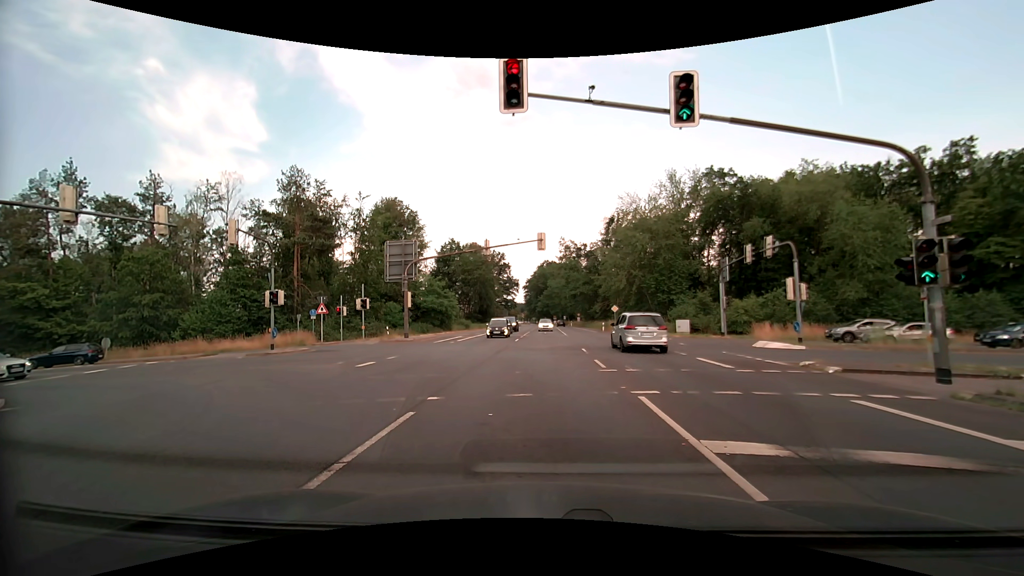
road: primary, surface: asphalt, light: Day
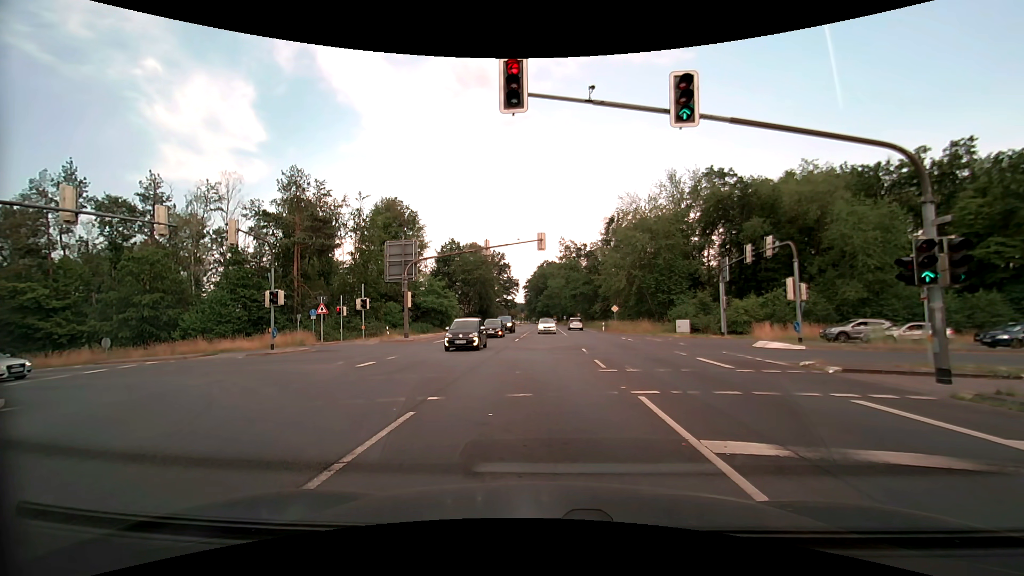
(0.0, 0.0) m; 0°
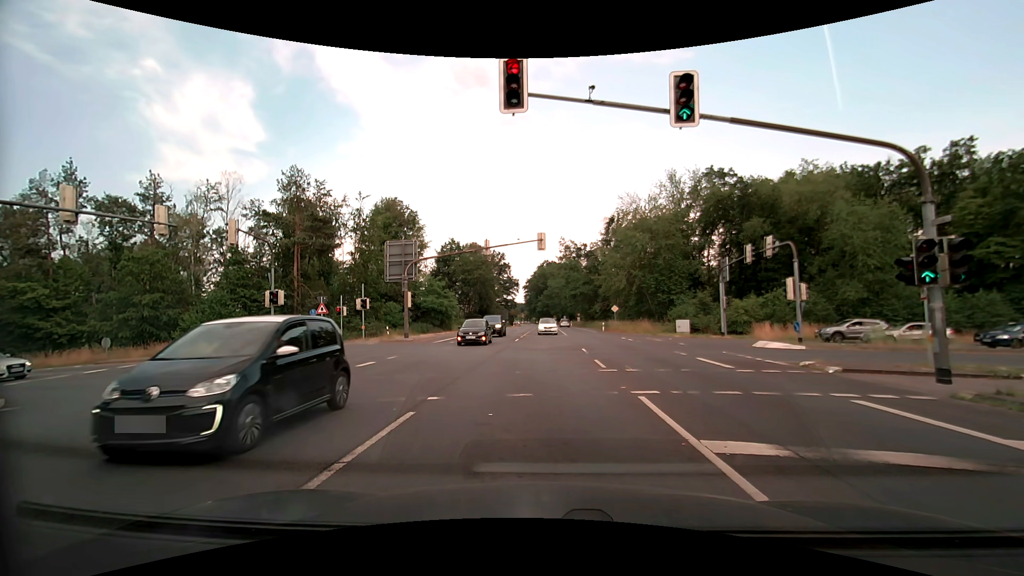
(0.0, 0.0) m; 0°
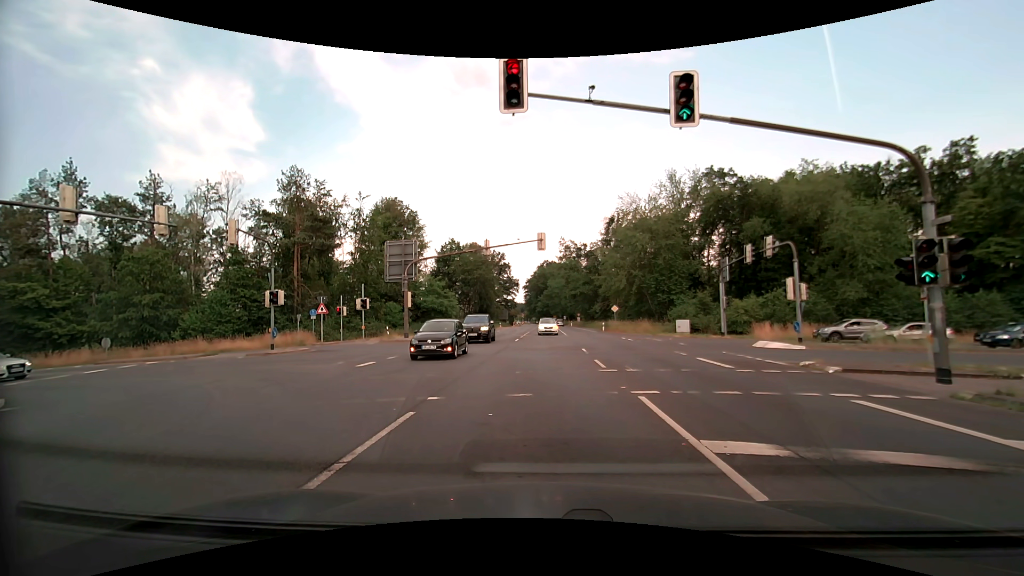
(0.0, 0.0) m; 0°
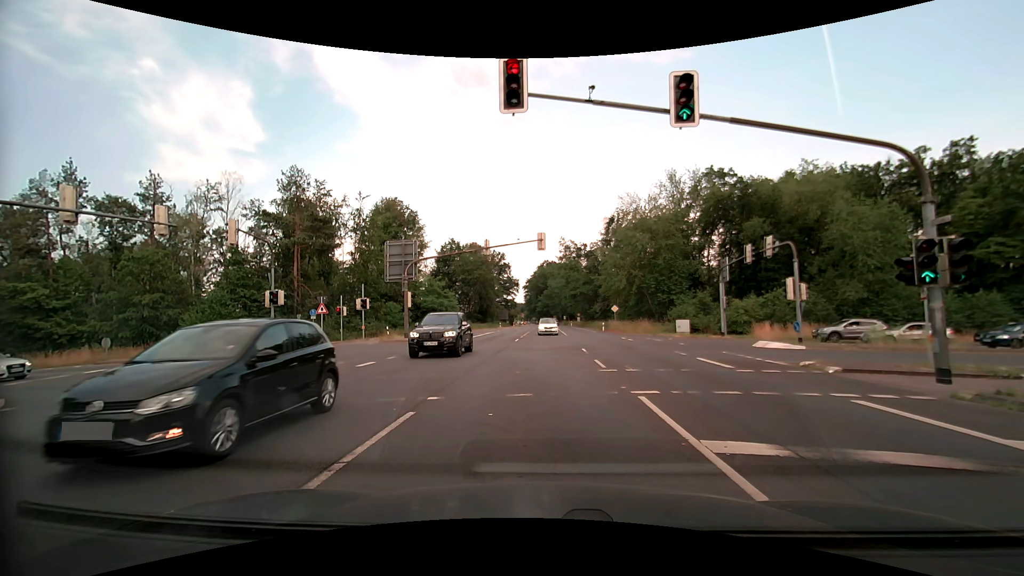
(0.0, 0.0) m; 0°
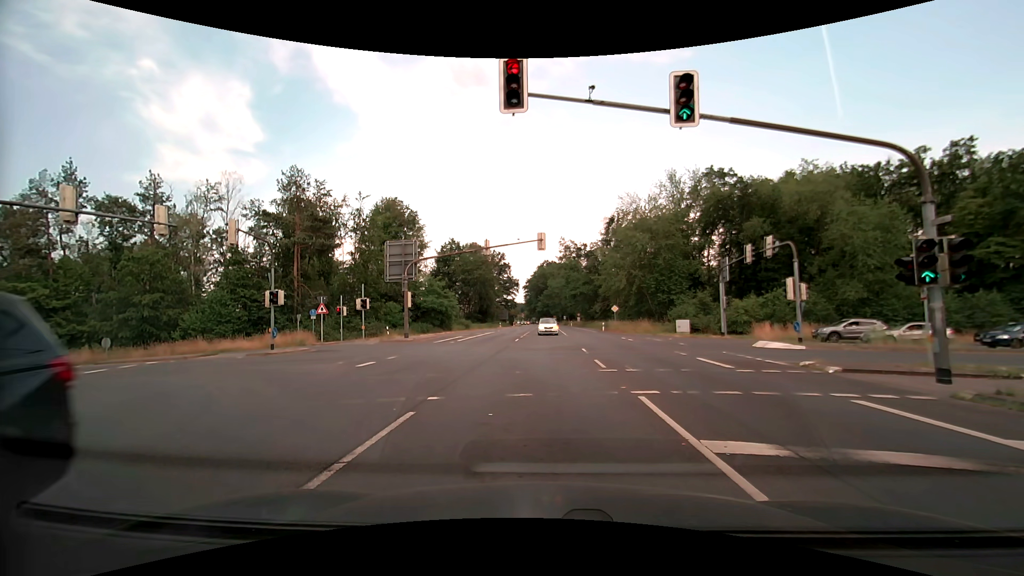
(0.0, 0.0) m; 0°
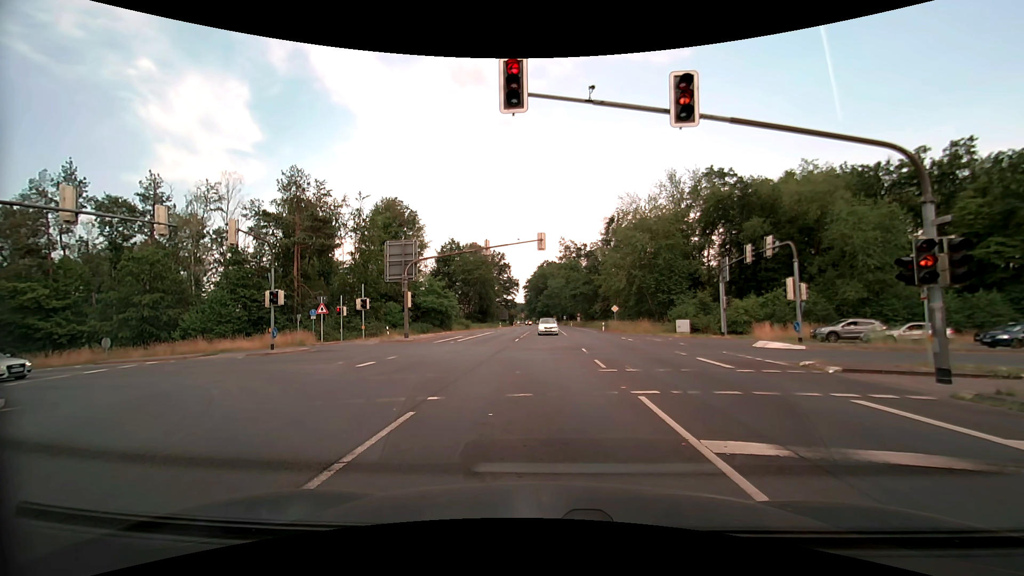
(0.0, 0.0) m; 0°
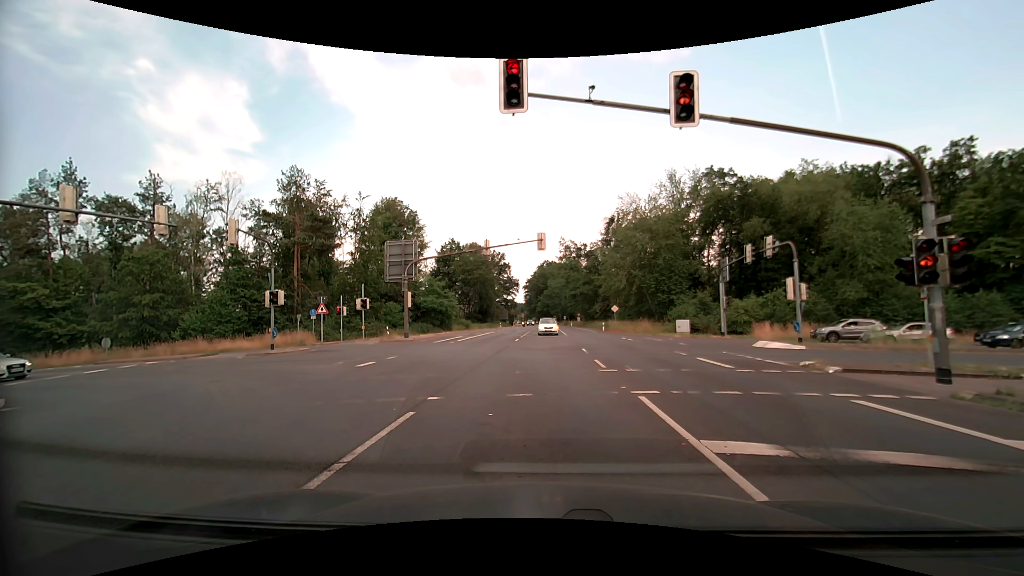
(0.0, 0.0) m; 0°
(0, +10) (-2, +20) (-7, +28) (-16, +33) (-26, +33) (-36, +32) (-46, +31) (-56, +30) (-66, +29) (-76, +29) m
